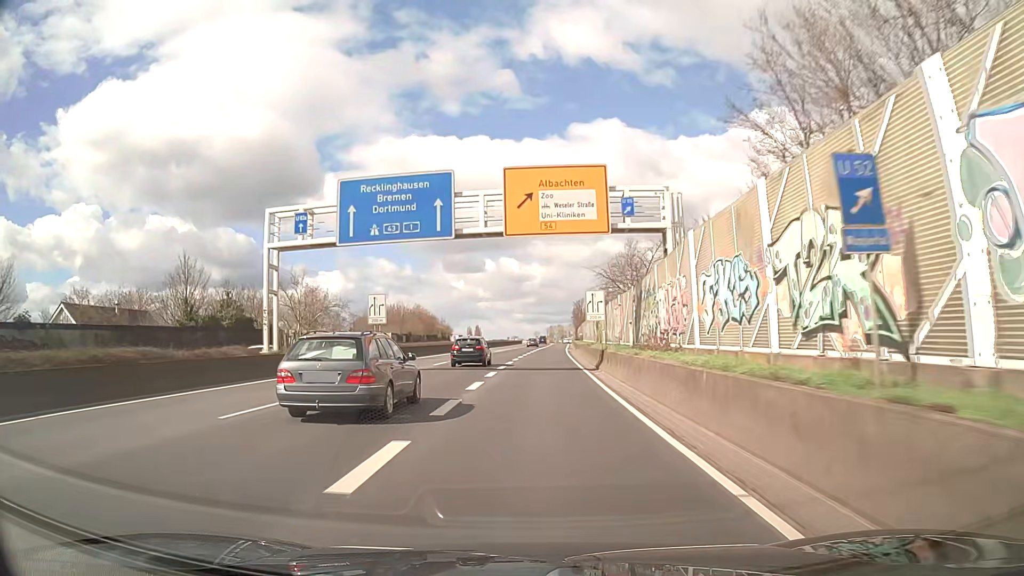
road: trunk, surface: asphalt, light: Day
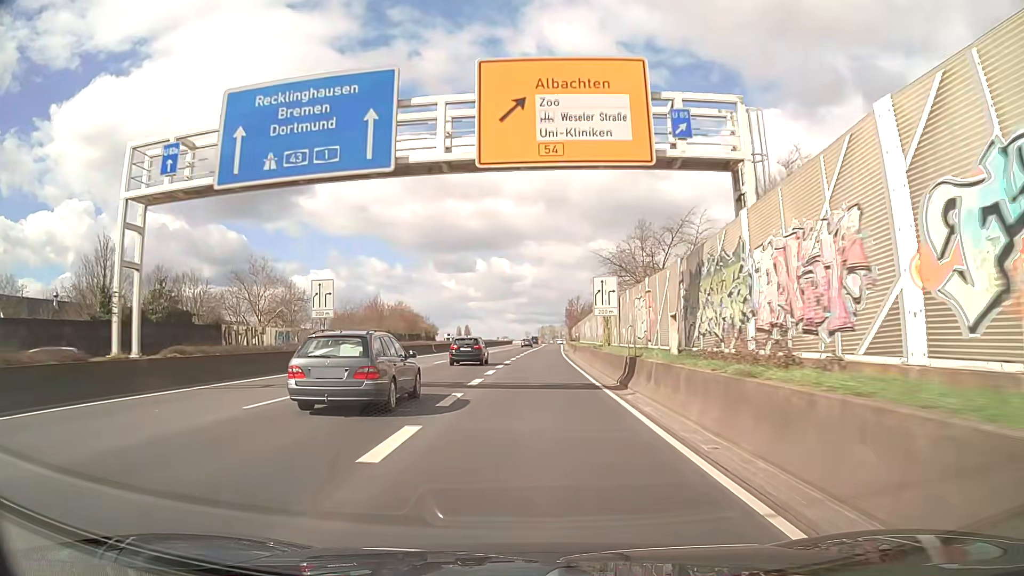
(0.0, +10.8) m; +1°
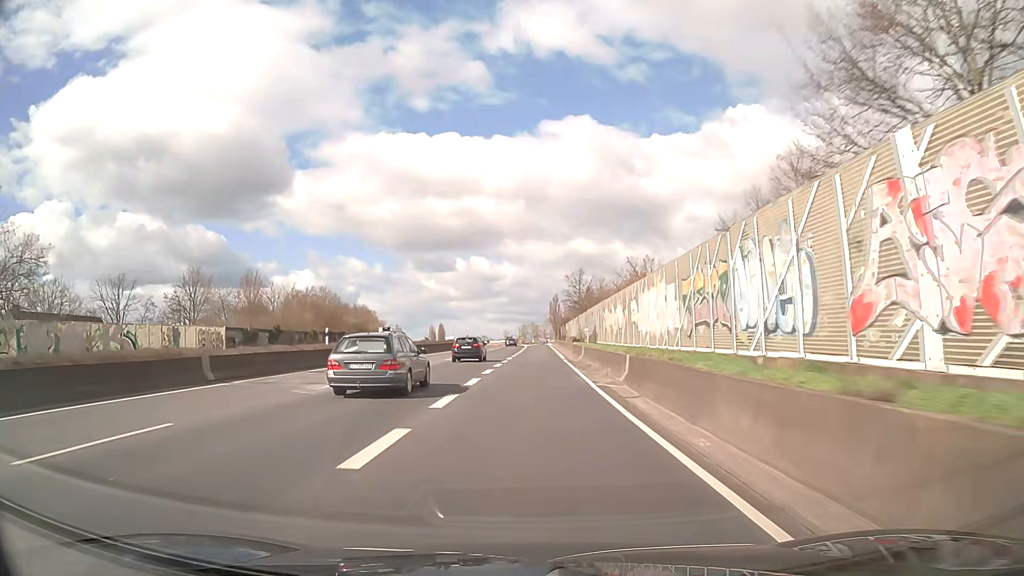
(+0.9, +43.0) m; +2°
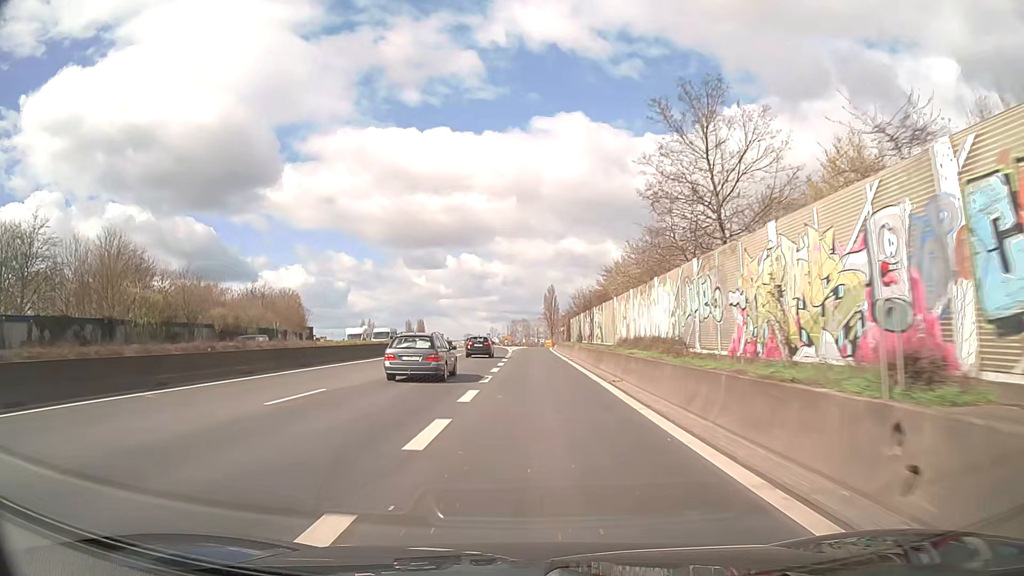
(+0.4, +53.7) m; +1°
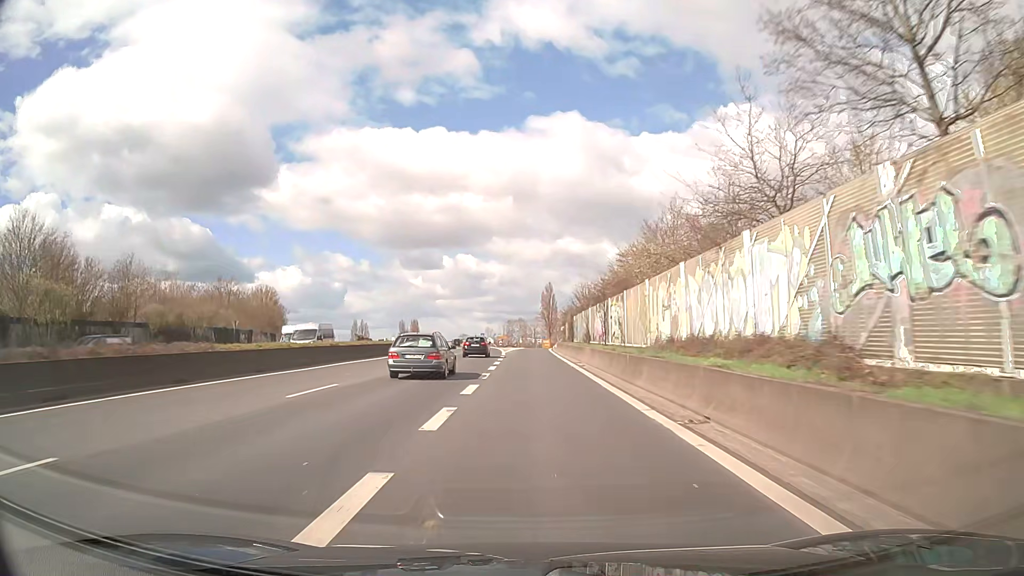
(+0.1, +10.7) m; +1°
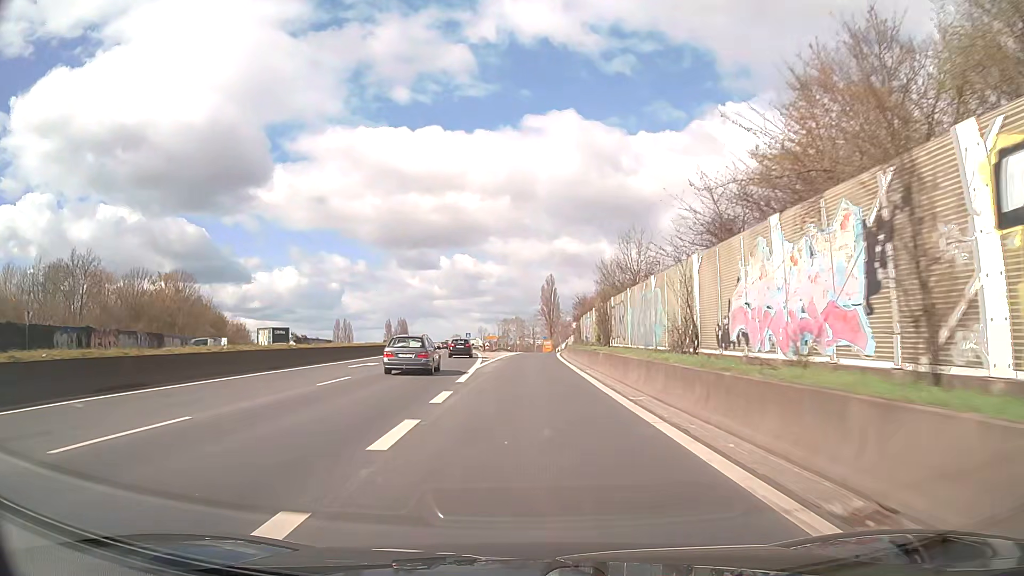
(+0.1, +32.2) m; 0°
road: trunk_link
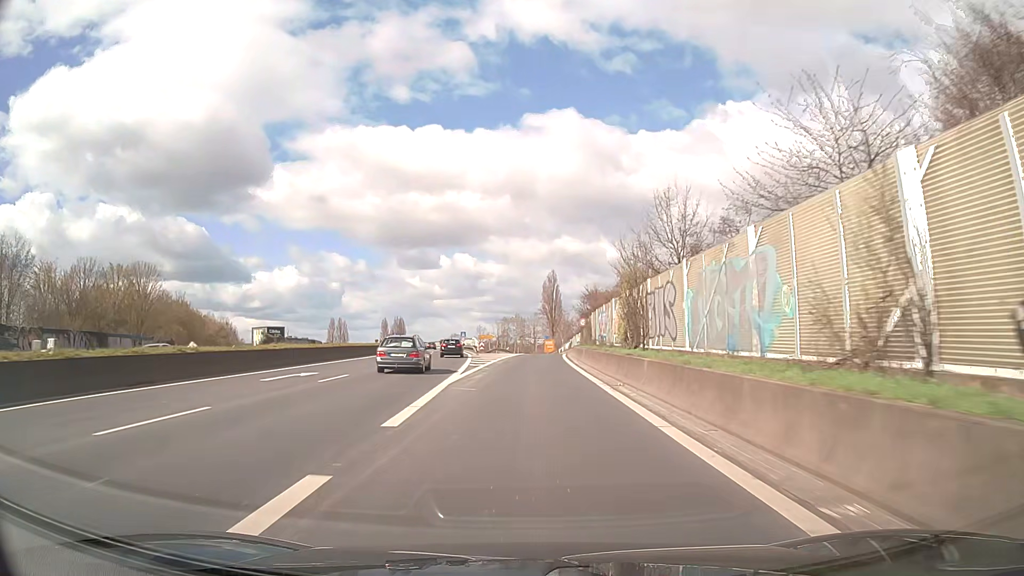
(0.0, +10.7) m; 0°
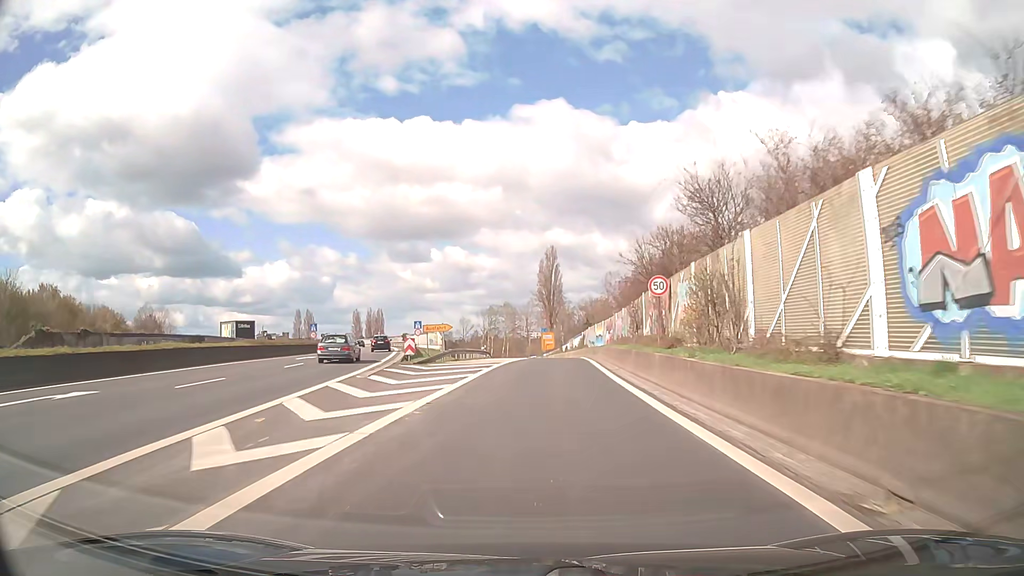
(+0.2, +40.4) m; +1°
(0, +10) (0, +20) (0, +30) (+1, +40) (+1, +50) (+2, +60) (+2, +70) (+1, +80) (0, +90) (-1, +100) m
